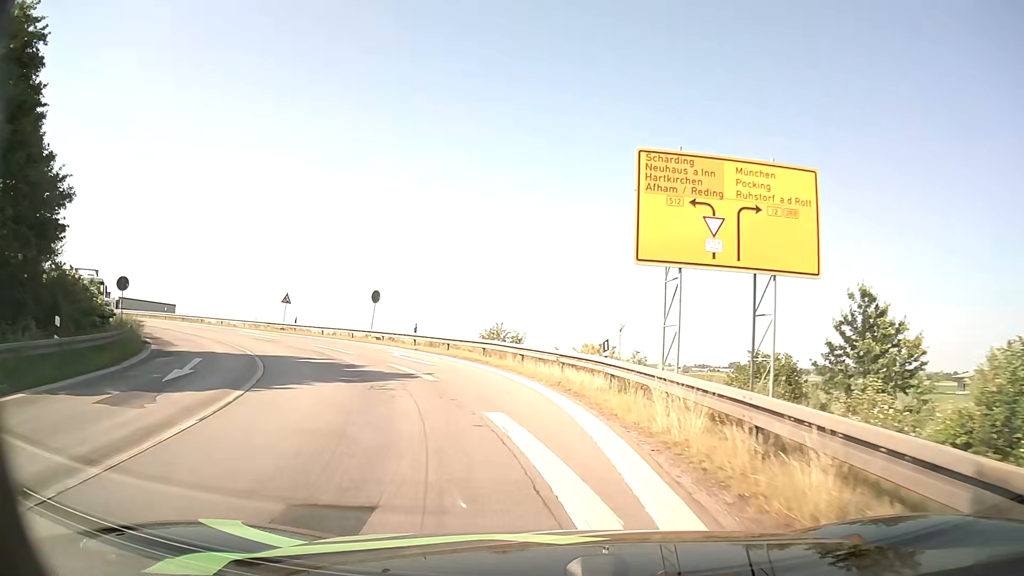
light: Day
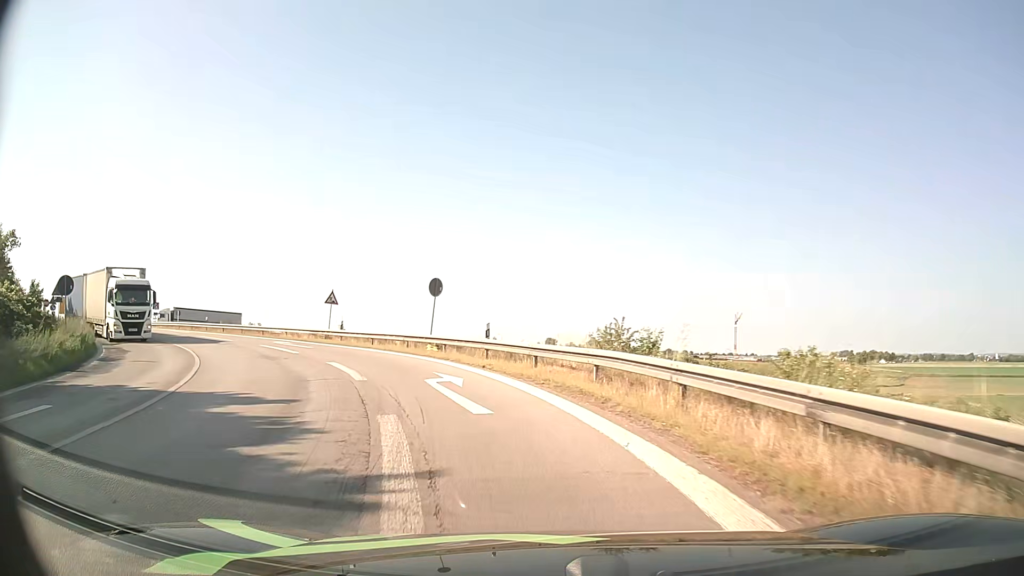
(-0.9, +12.3) m; -10°
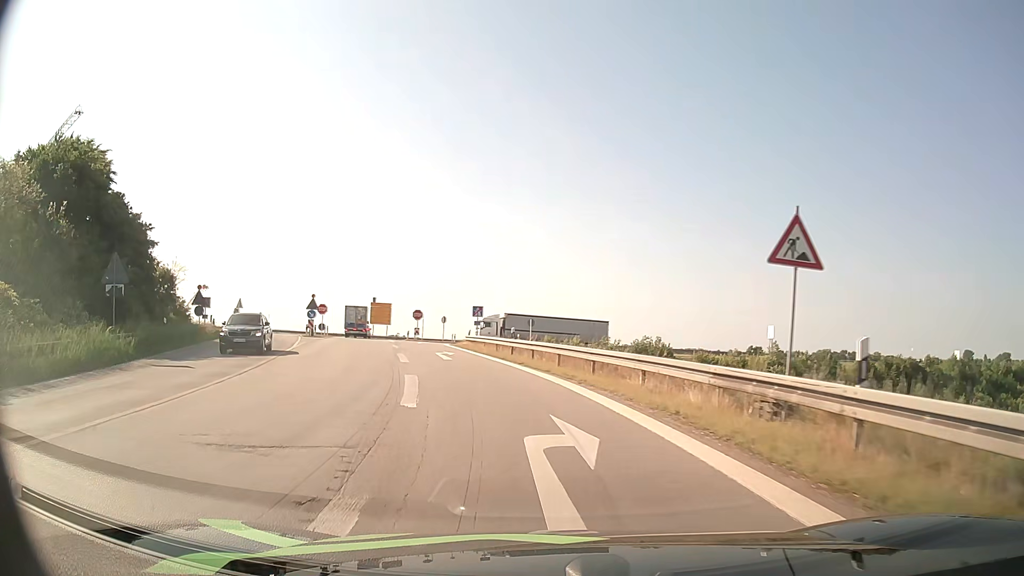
(-8.7, +28.0) m; -36°
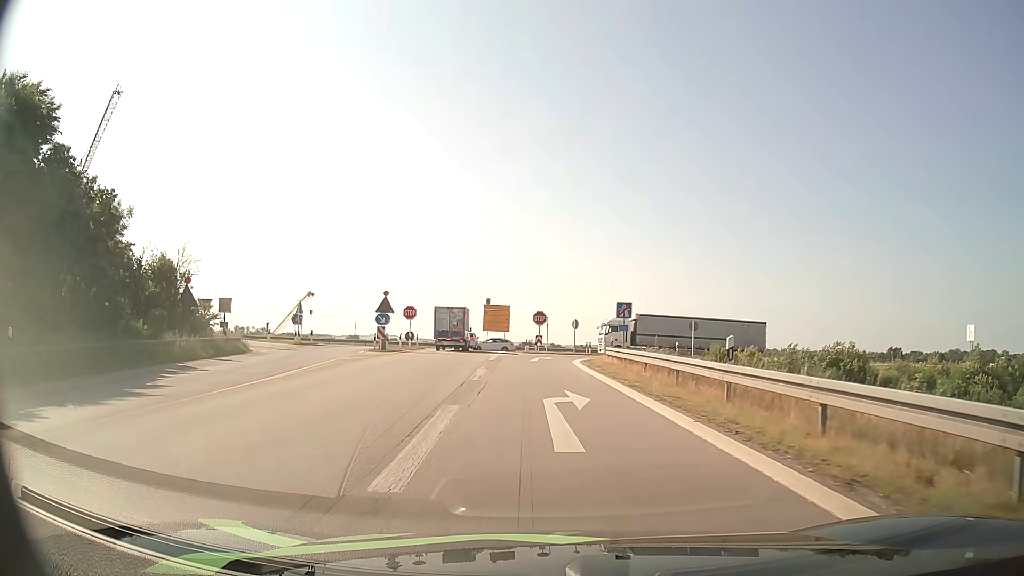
(-2.2, +17.5) m; -12°
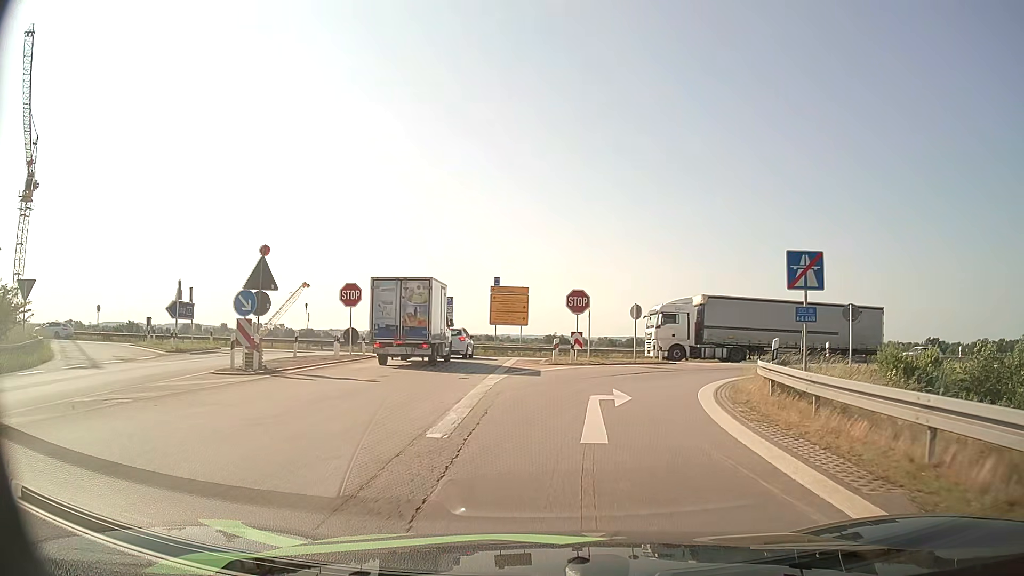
(-1.0, +22.0) m; -3°
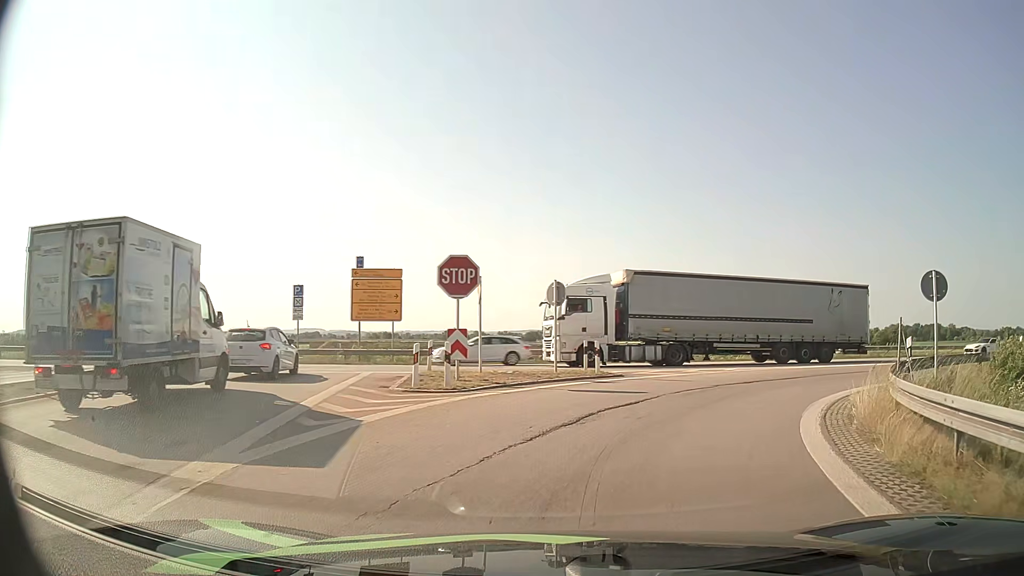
(+0.8, +12.5) m; +9°
